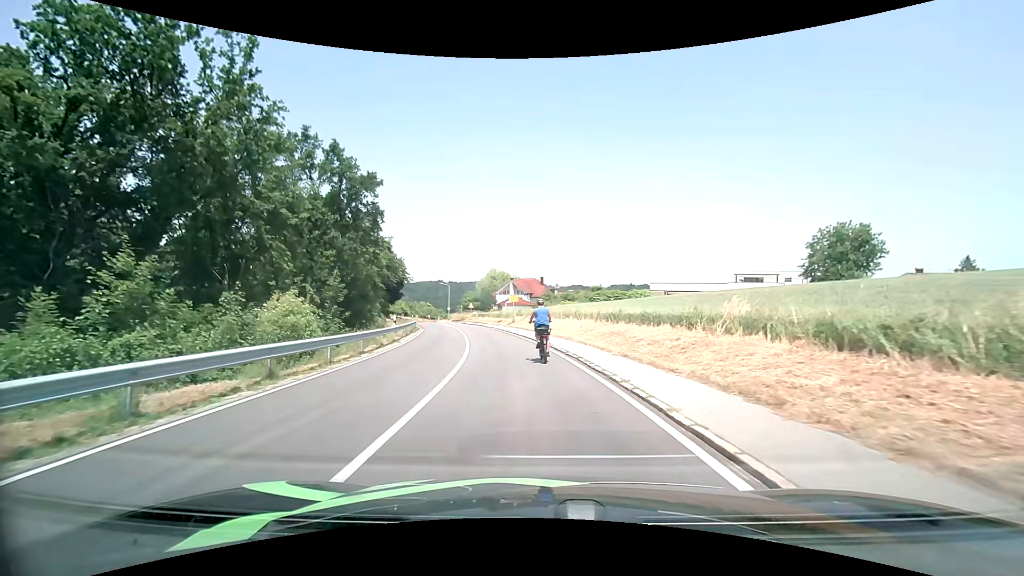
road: tertiary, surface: asphalt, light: Day
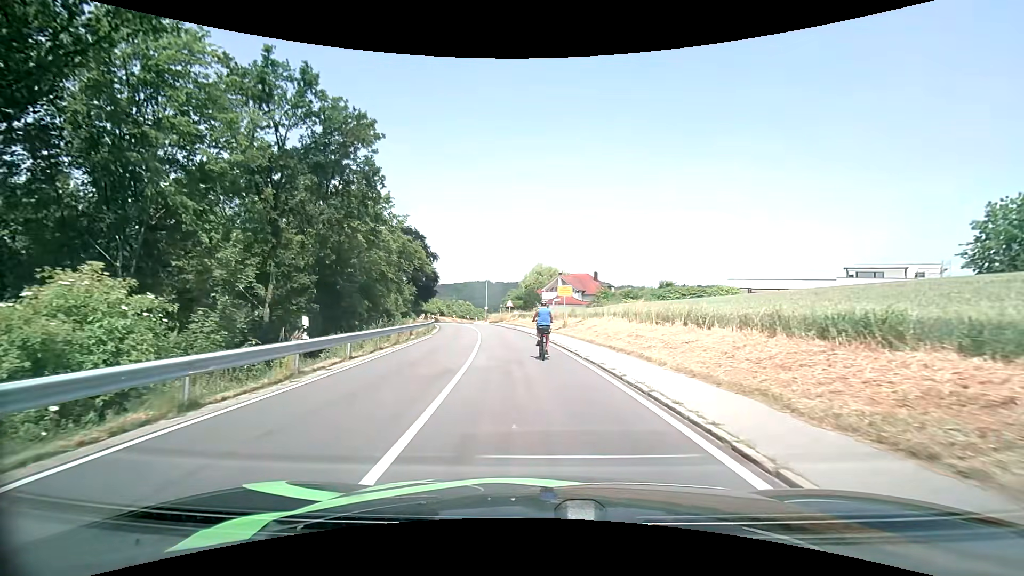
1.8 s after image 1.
(-0.9, +15.7) m; -6°
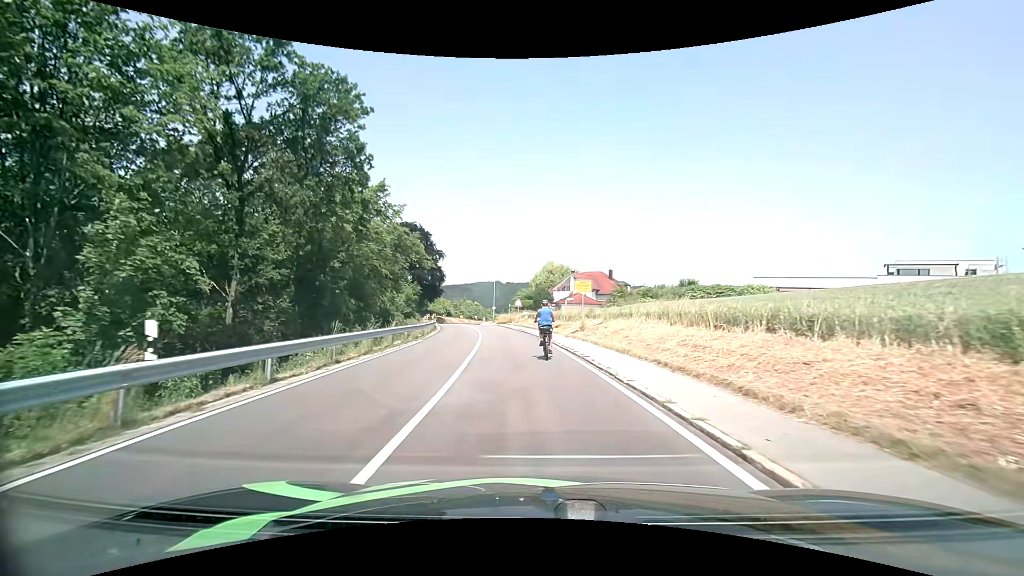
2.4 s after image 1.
(-0.1, +5.4) m; -1°
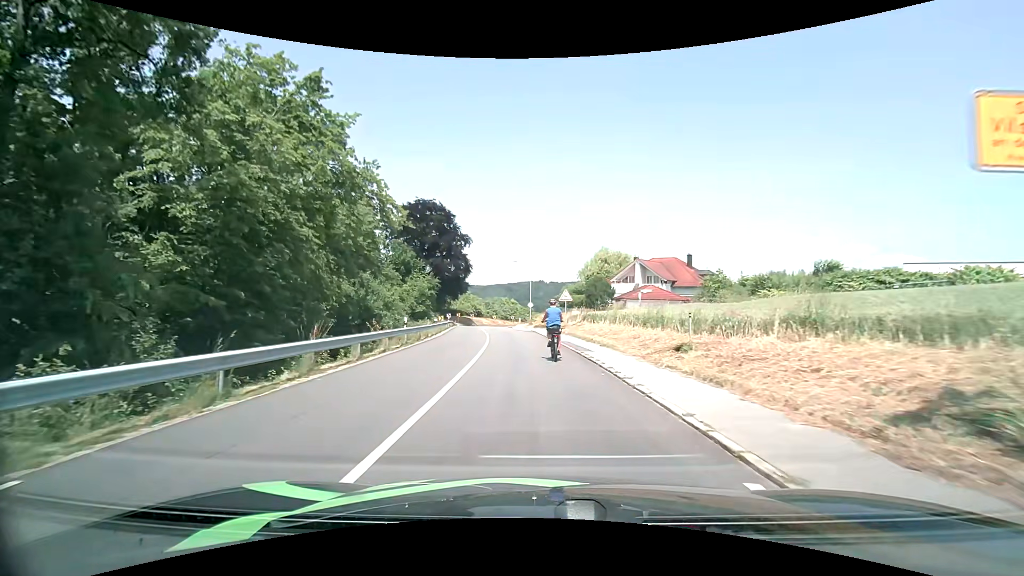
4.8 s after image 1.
(-1.0, +22.3) m; -5°
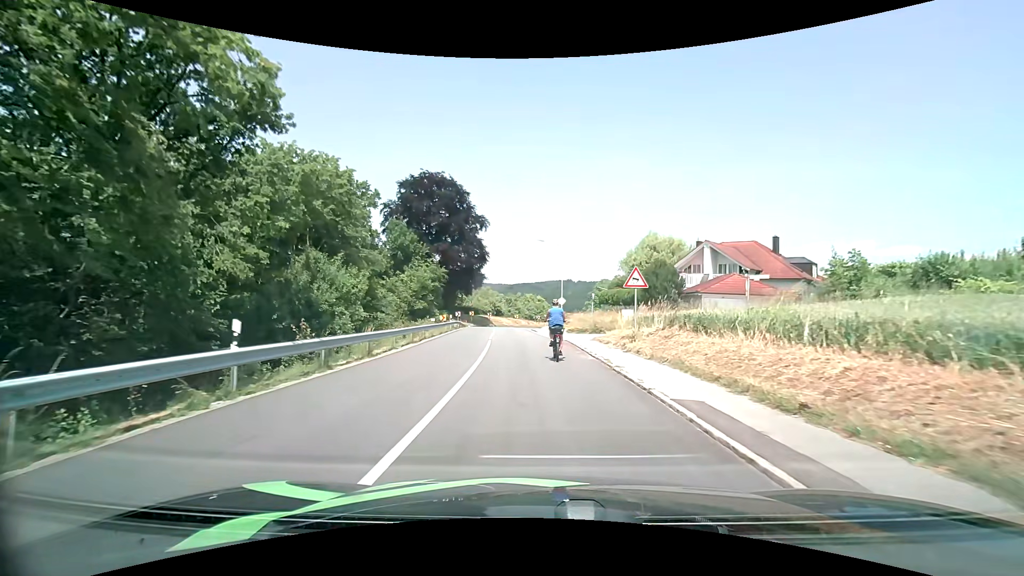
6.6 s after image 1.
(-0.4, +15.9) m; -3°
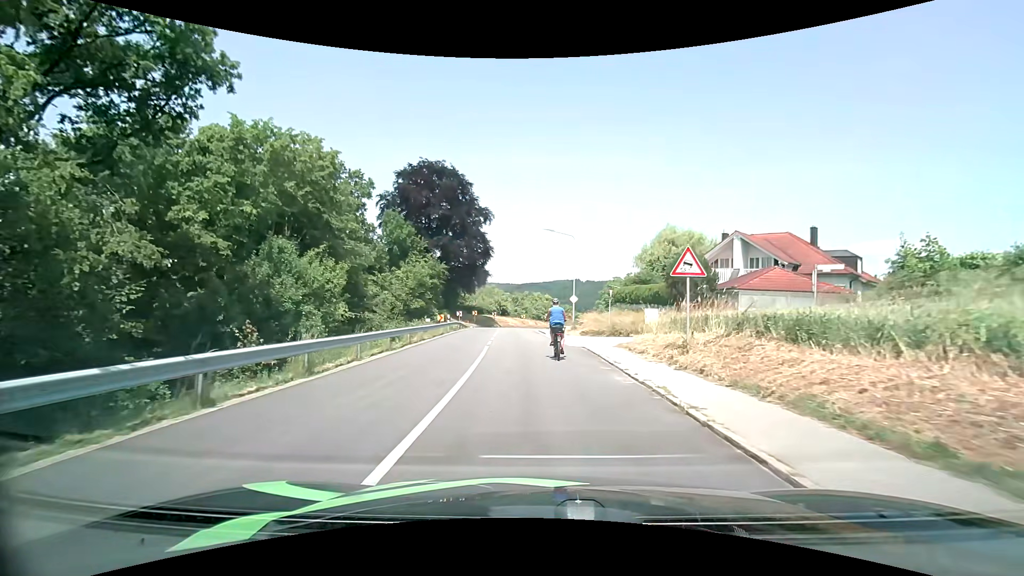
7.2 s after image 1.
(0.0, +5.2) m; 0°
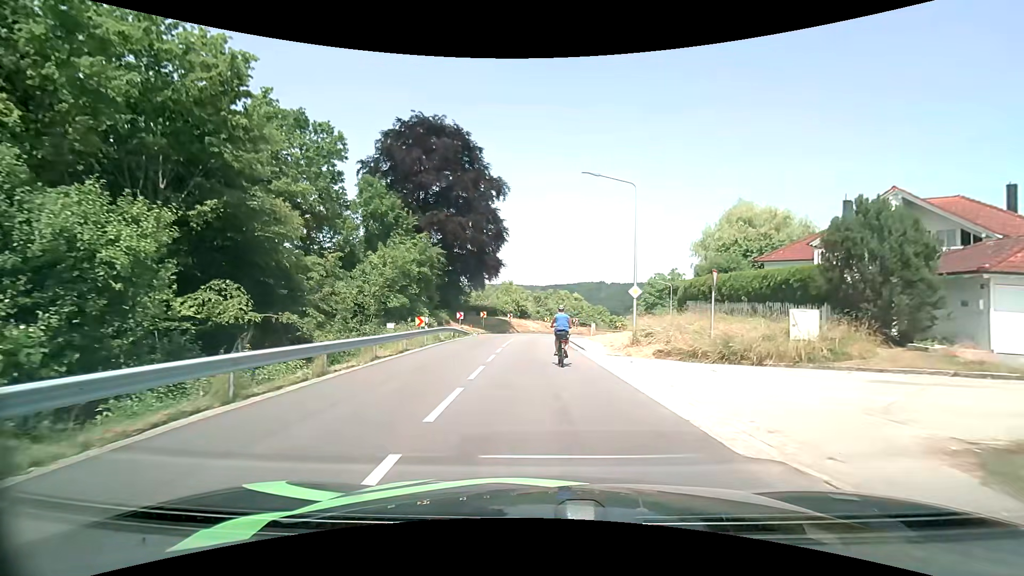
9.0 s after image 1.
(-0.4, +15.6) m; -3°
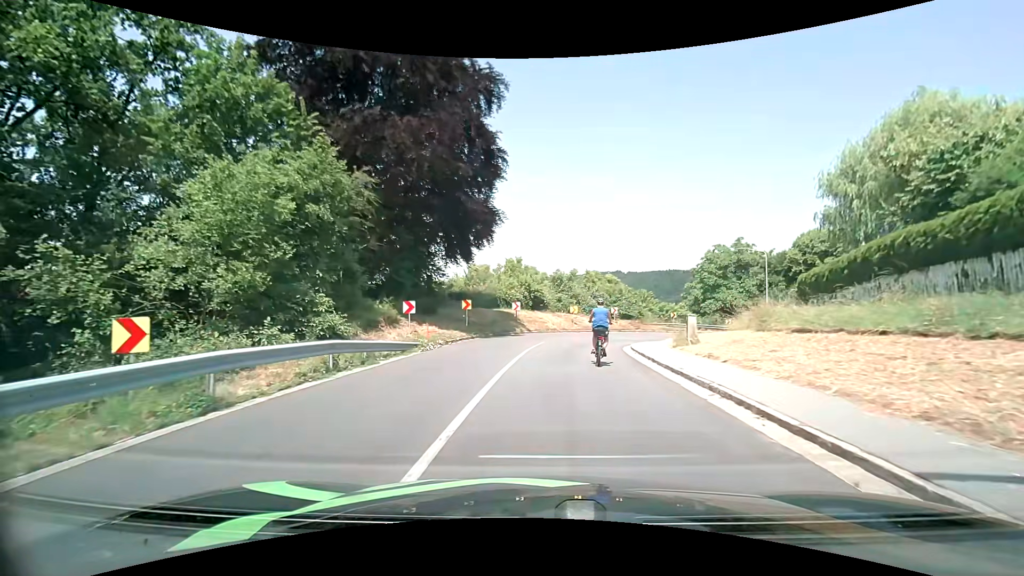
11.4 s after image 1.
(-0.4, +21.5) m; -2°
(0, +10) (+1, +20) (+3, +30) (+7, +39) (+14, +46) (+23, +51) (+33, +53) (+42, +51) (+52, +48) (+61, +44) m
